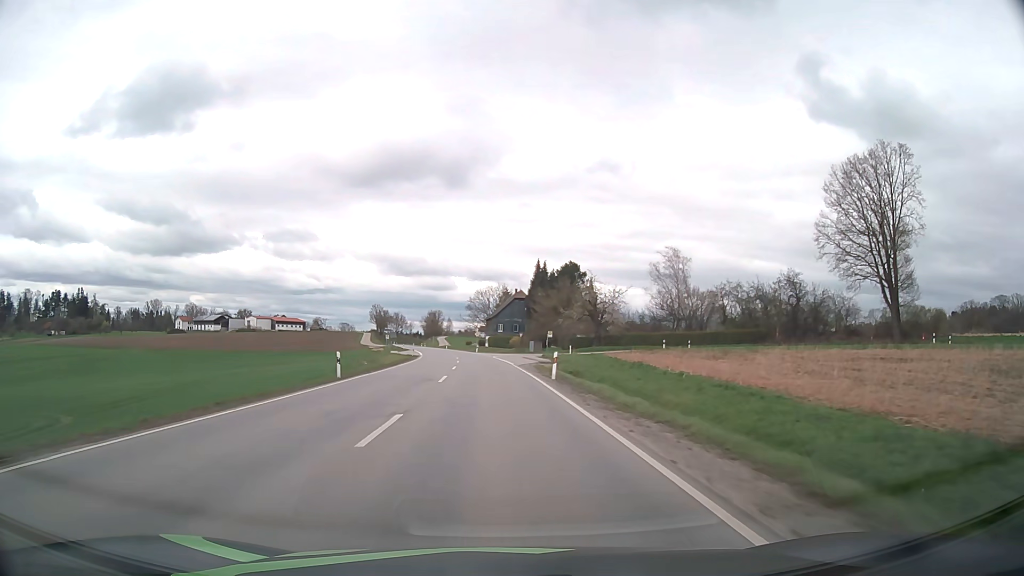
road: secondary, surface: asphalt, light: Day
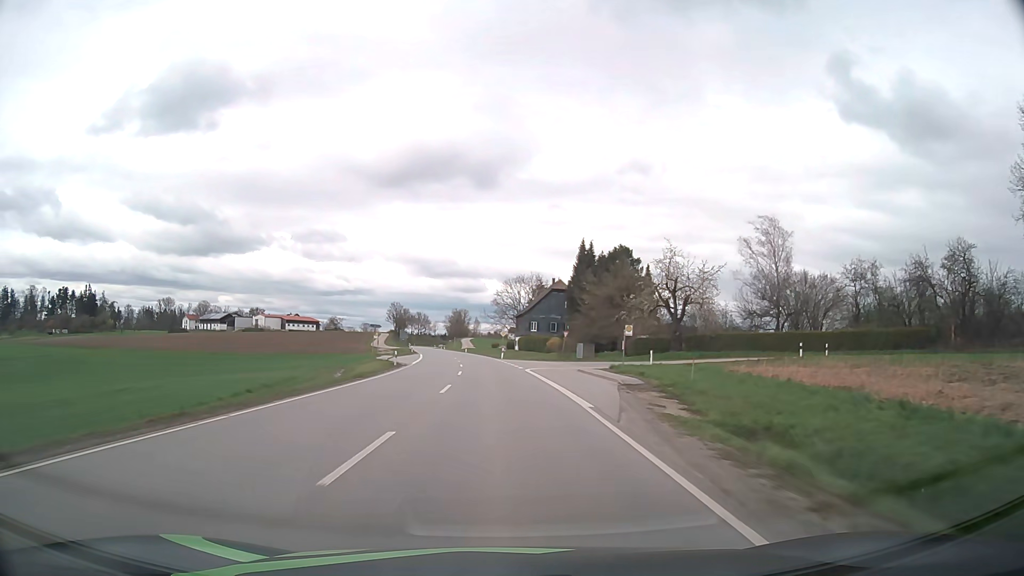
(-0.7, +29.2) m; -3°
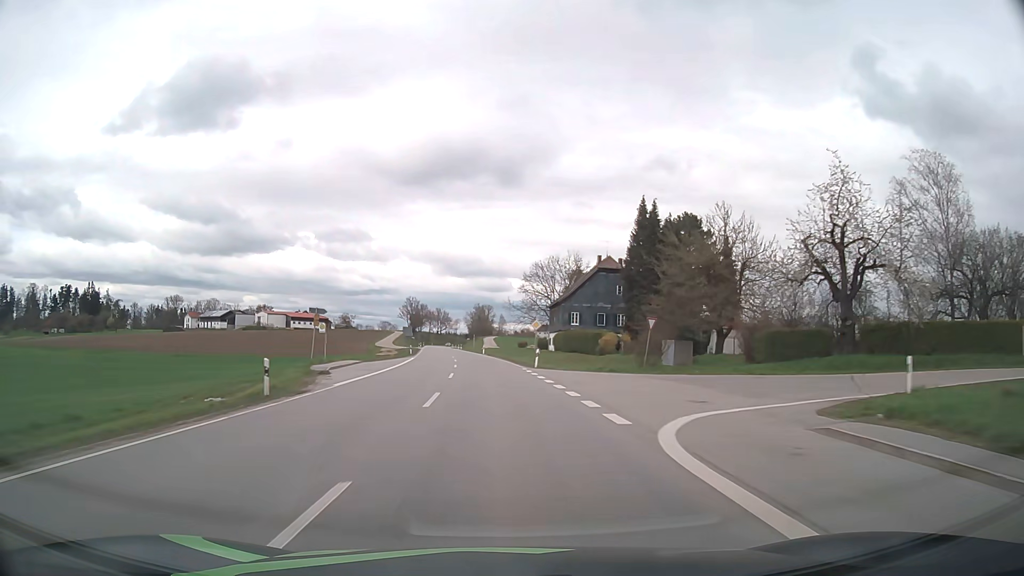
(-0.4, +29.2) m; -2°
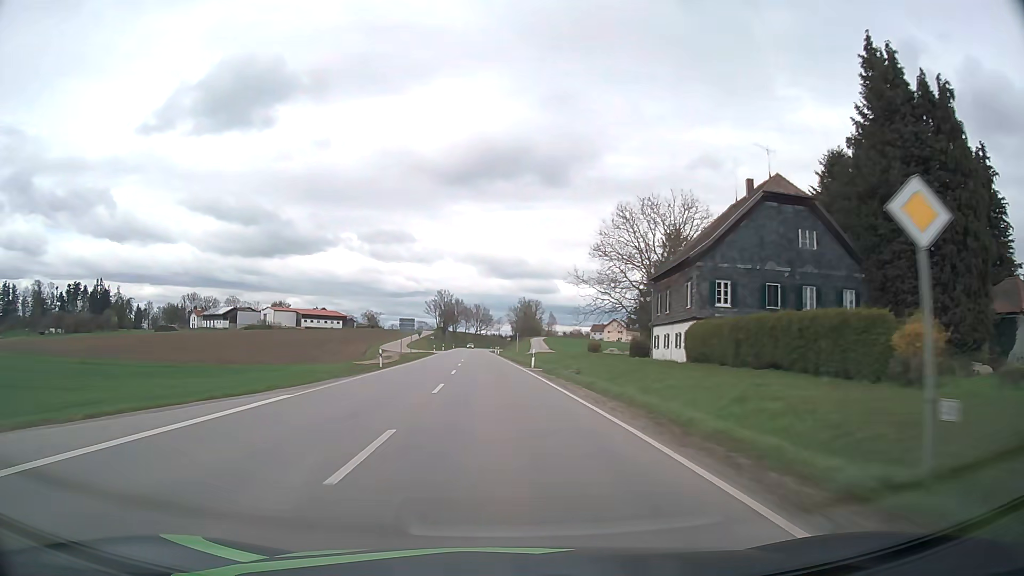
(-1.7, +44.1) m; -4°
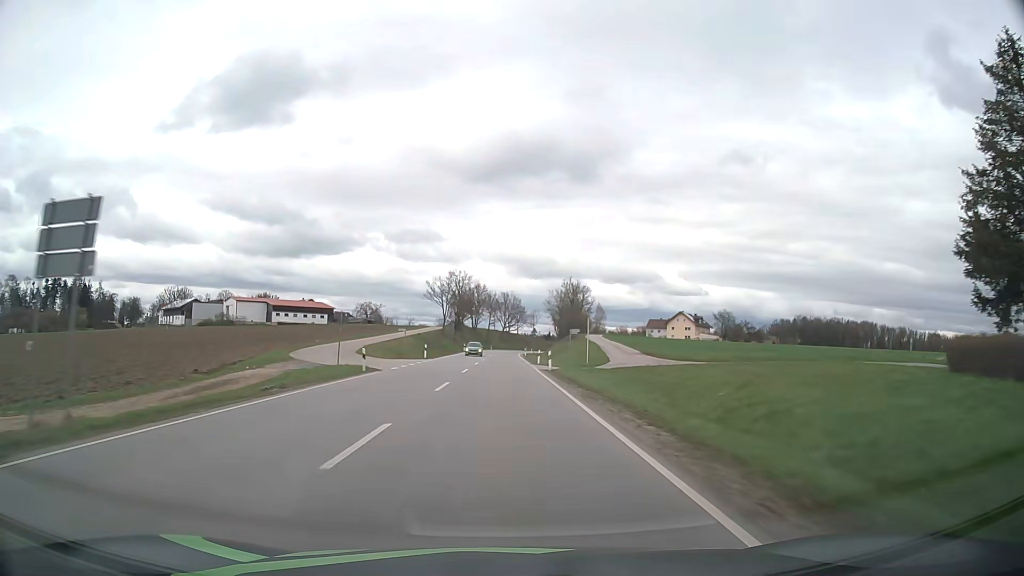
(-1.6, +59.3) m; -2°
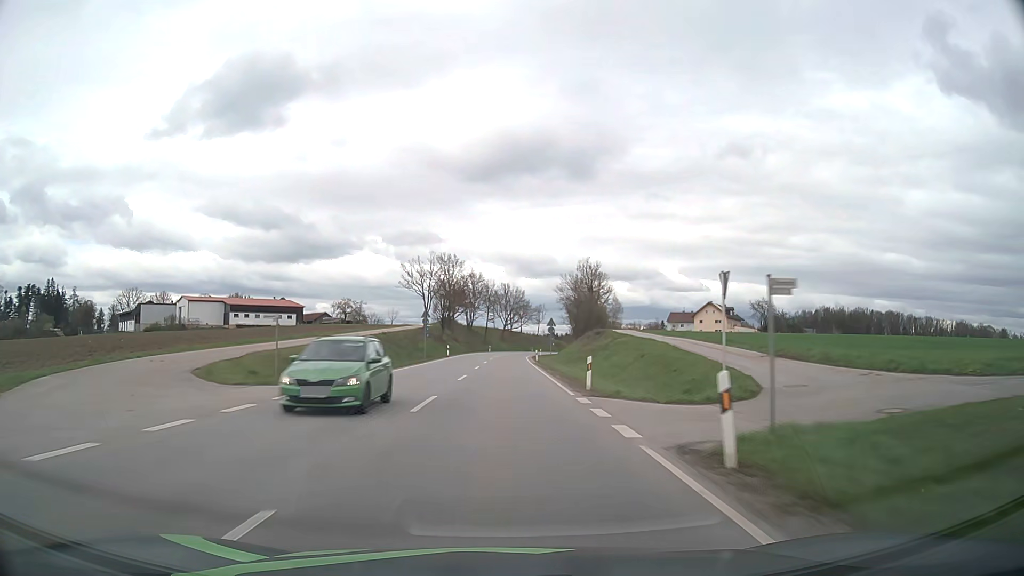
(0.0, +29.8) m; 0°
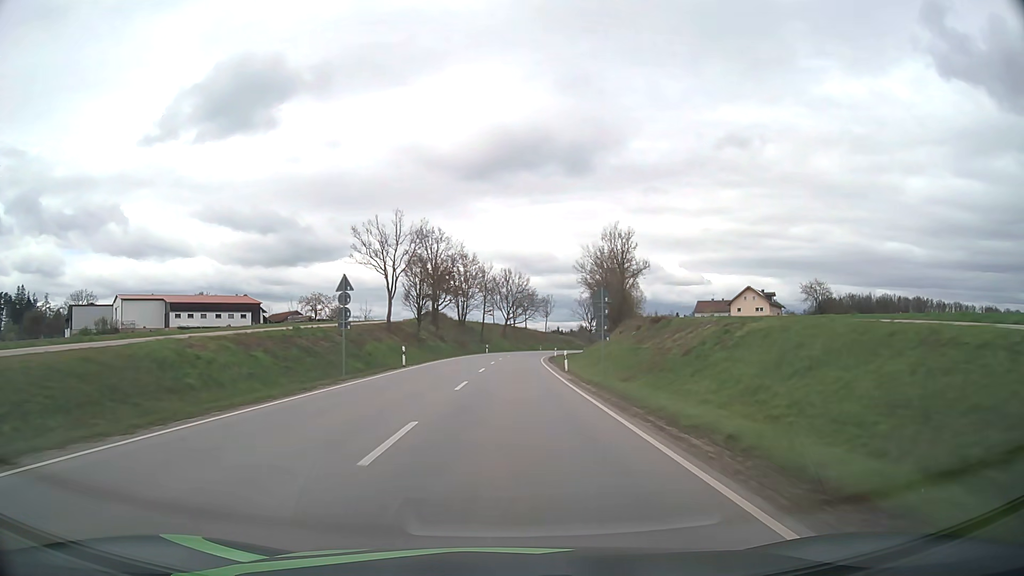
(-0.1, +29.8) m; 0°
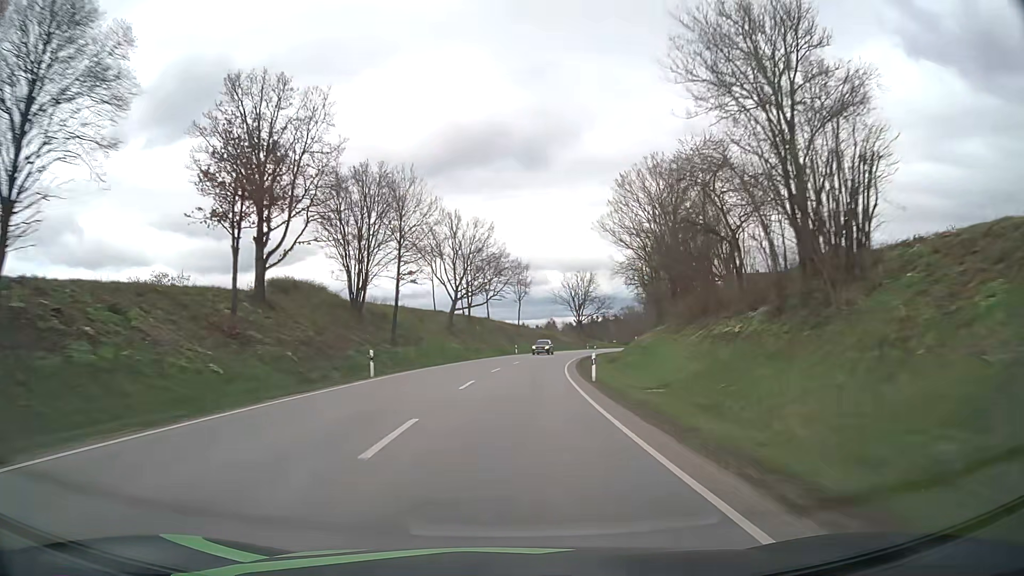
(+1.2, +59.5) m; +3°
(0, +10) (0, +20) (+1, +30) (+2, +40) (+3, +50) (+5, +60) (+6, +70) (+8, +79) (+11, +89) (+13, +99) m
